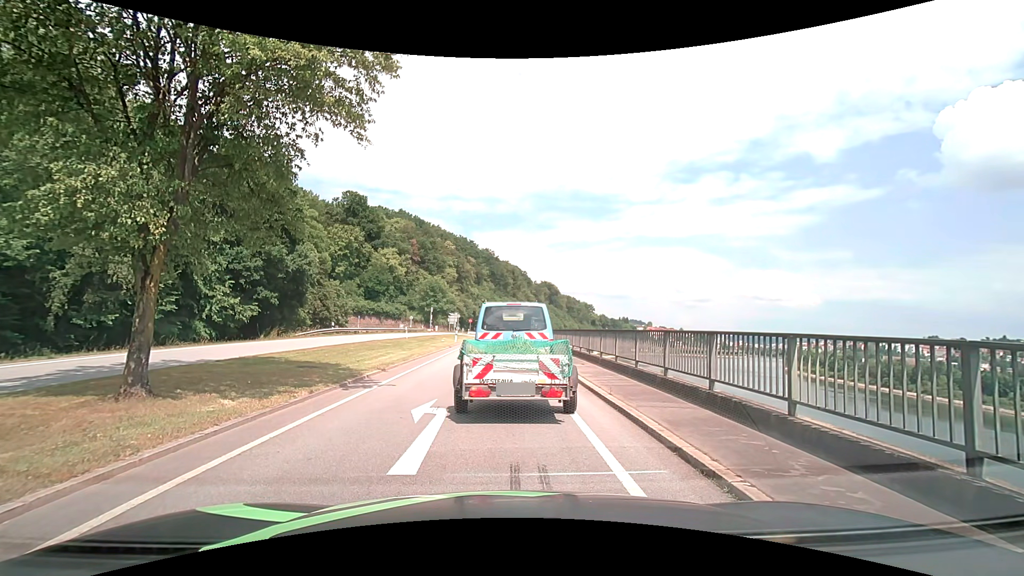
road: primary_link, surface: asphalt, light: Day
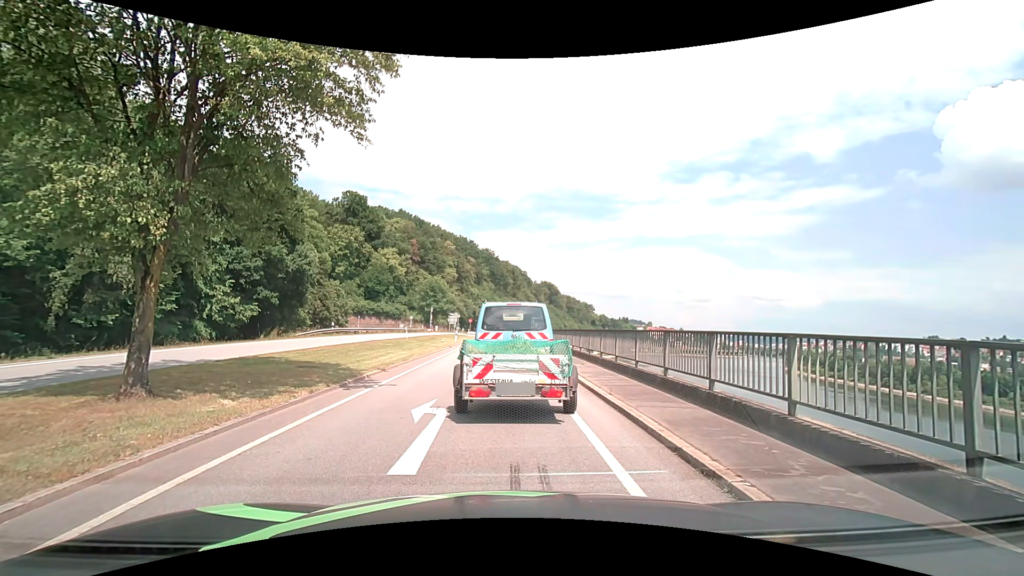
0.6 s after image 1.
(0.0, 0.0) m; 0°
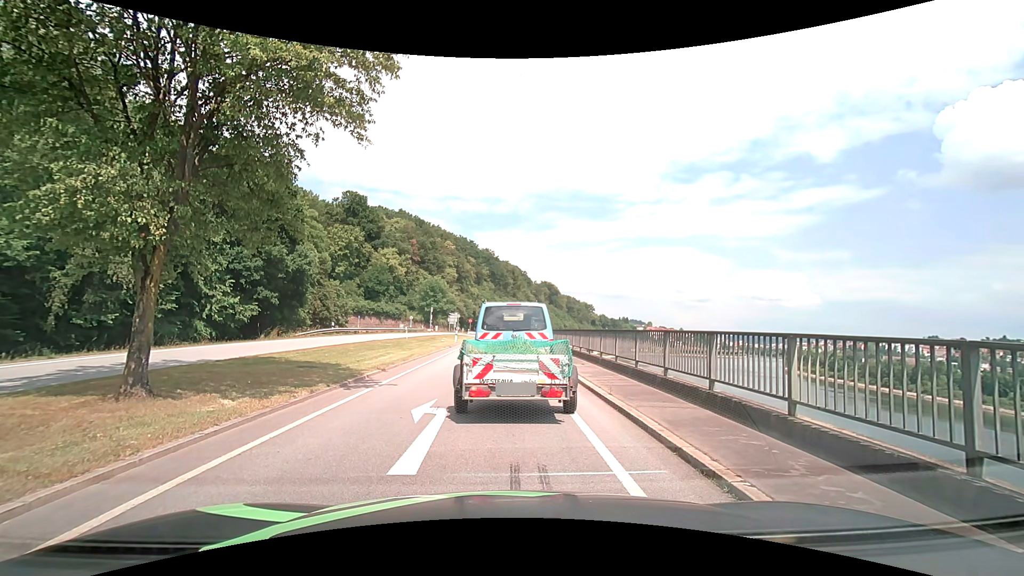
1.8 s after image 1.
(0.0, 0.0) m; 0°
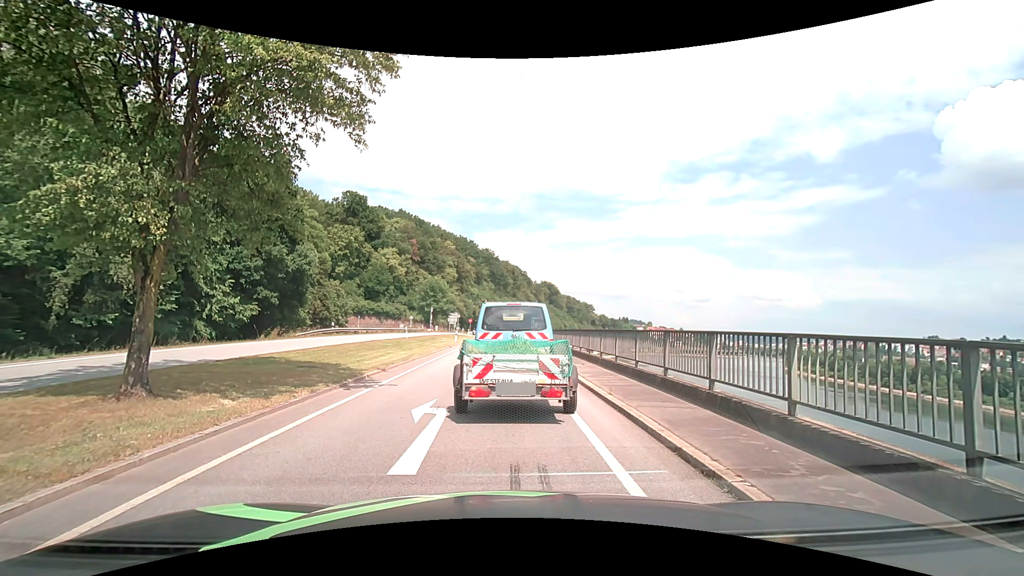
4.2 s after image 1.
(0.0, 0.0) m; 0°
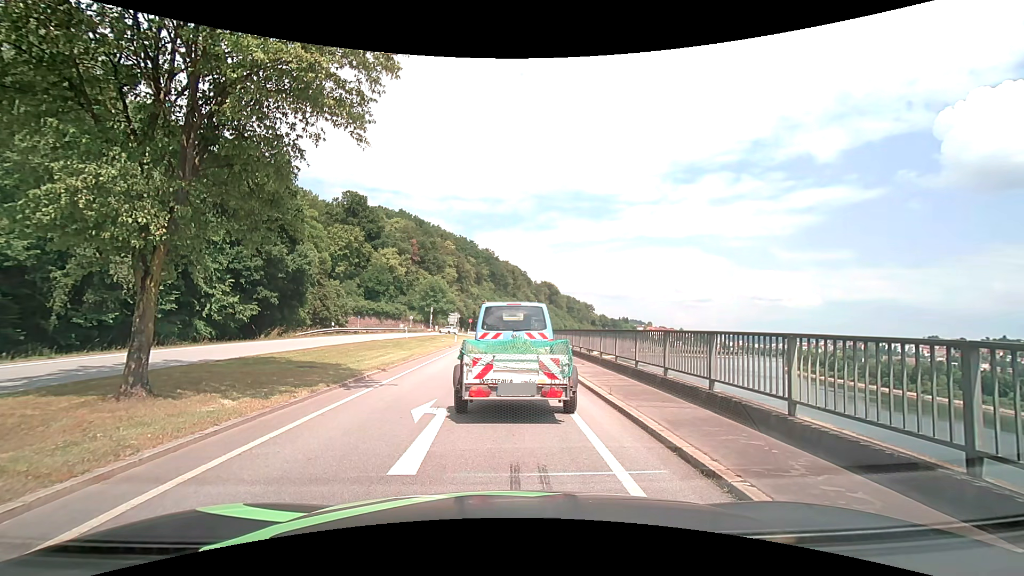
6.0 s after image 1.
(0.0, 0.0) m; 0°
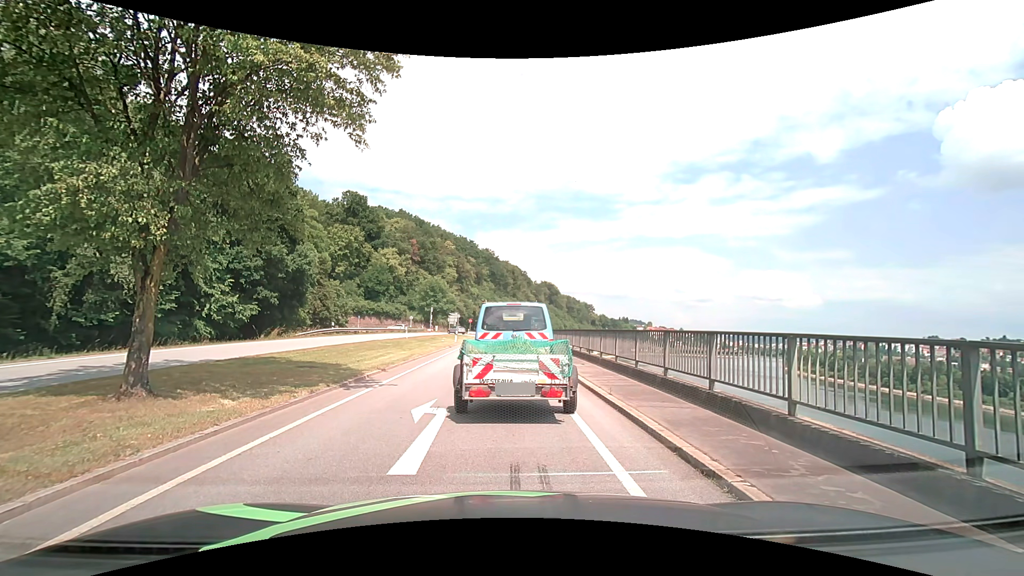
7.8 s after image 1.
(0.0, 0.0) m; 0°
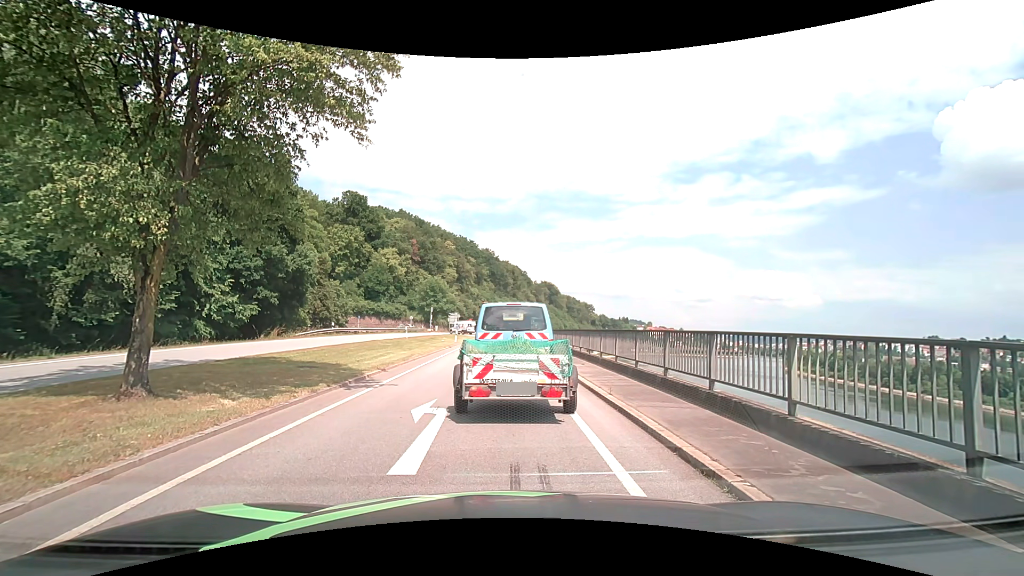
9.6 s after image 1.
(0.0, 0.0) m; 0°
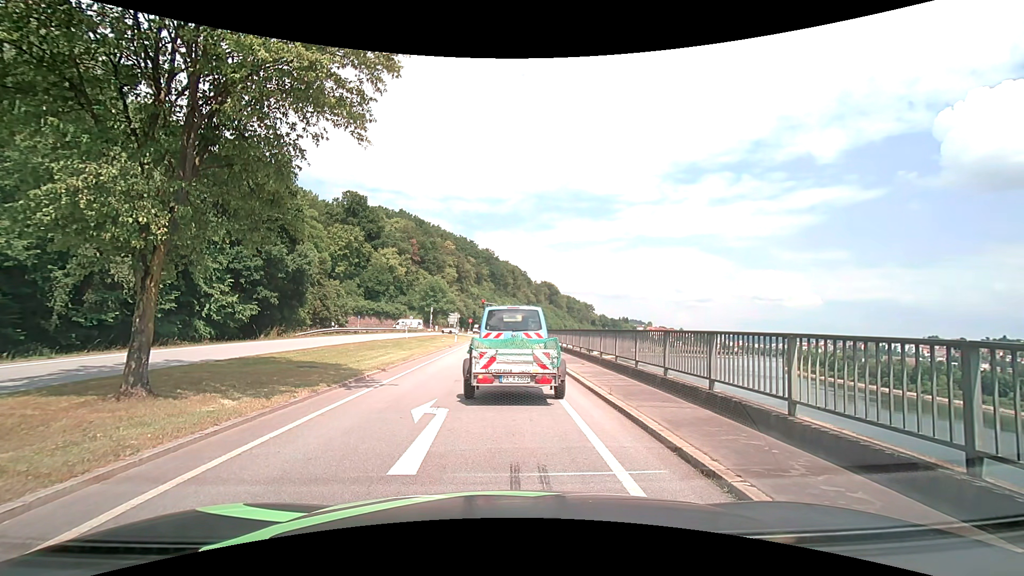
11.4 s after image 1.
(0.0, 0.0) m; 0°
